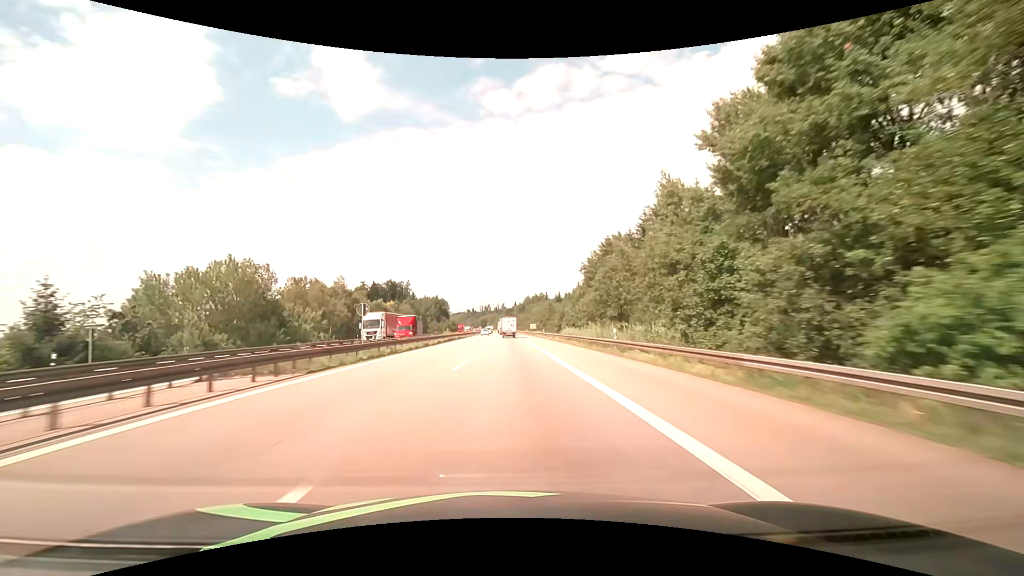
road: motorway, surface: asphalt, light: Day
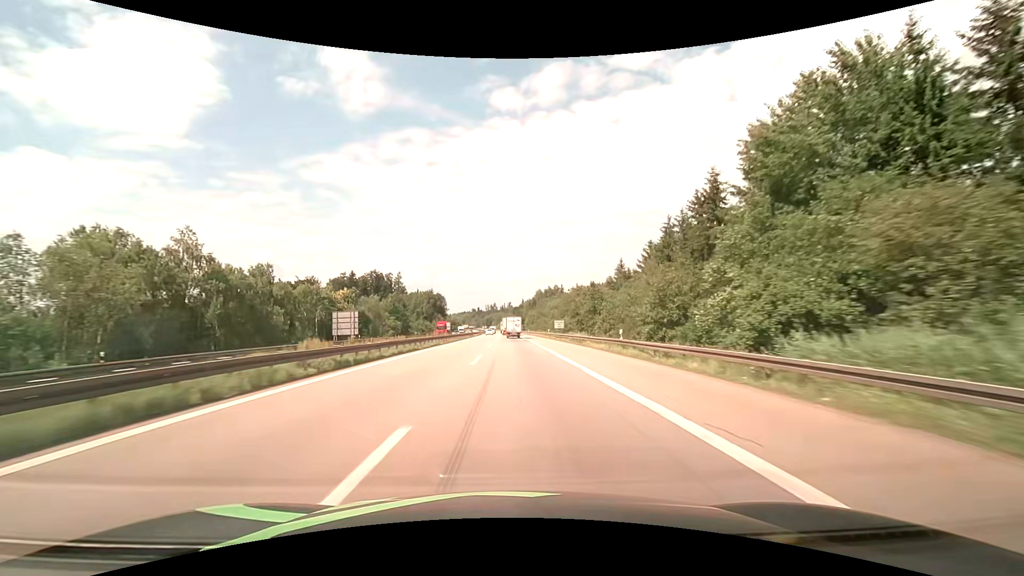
(-0.4, +51.5) m; -1°
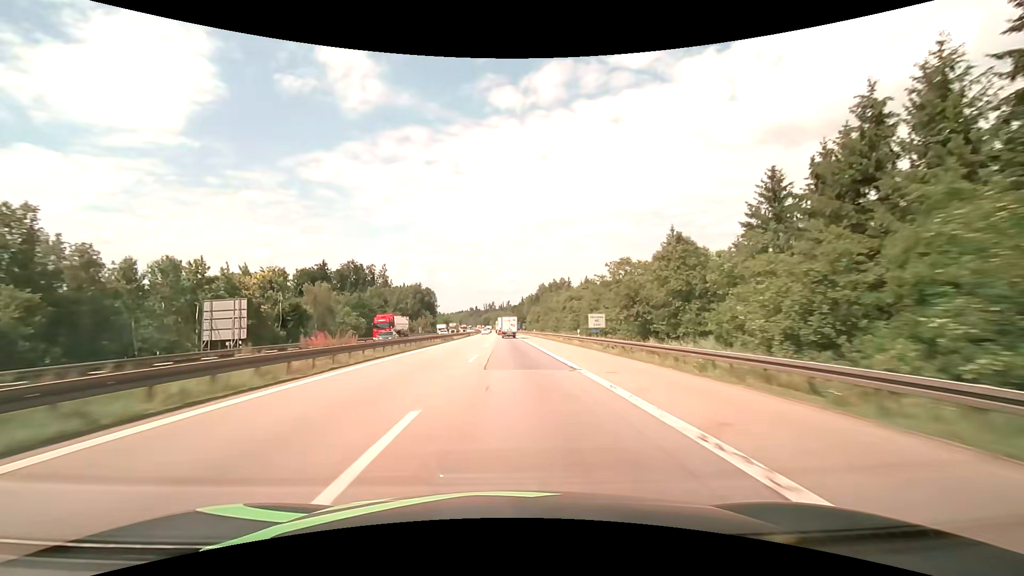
(+0.2, +34.6) m; 0°
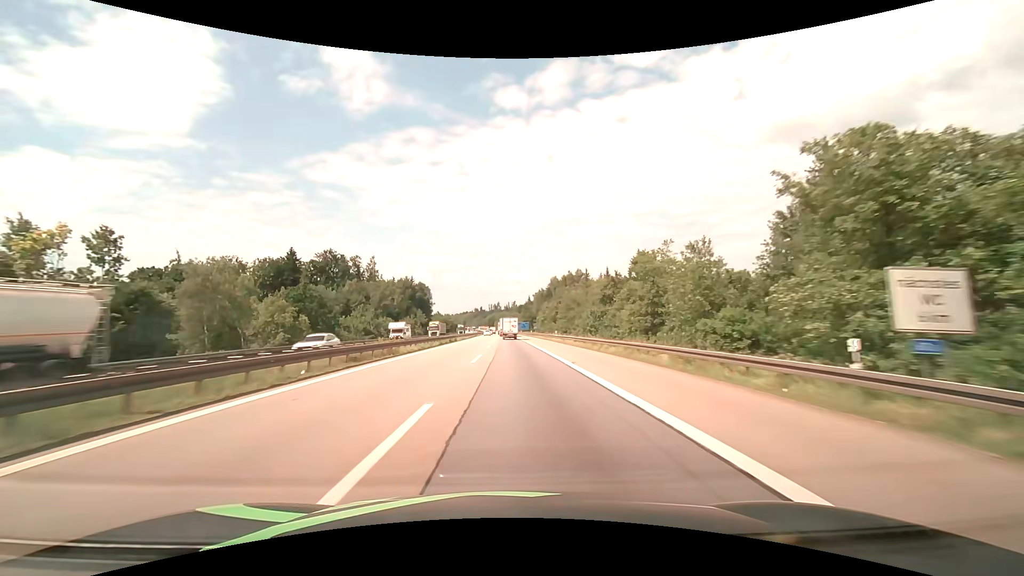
(-0.2, +34.9) m; -1°
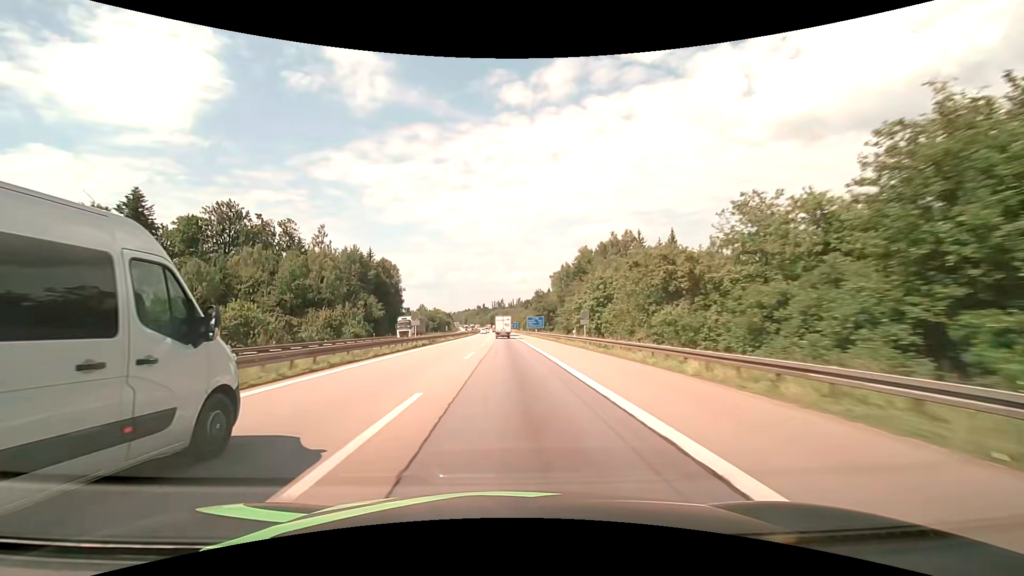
(0.0, +70.6) m; 0°
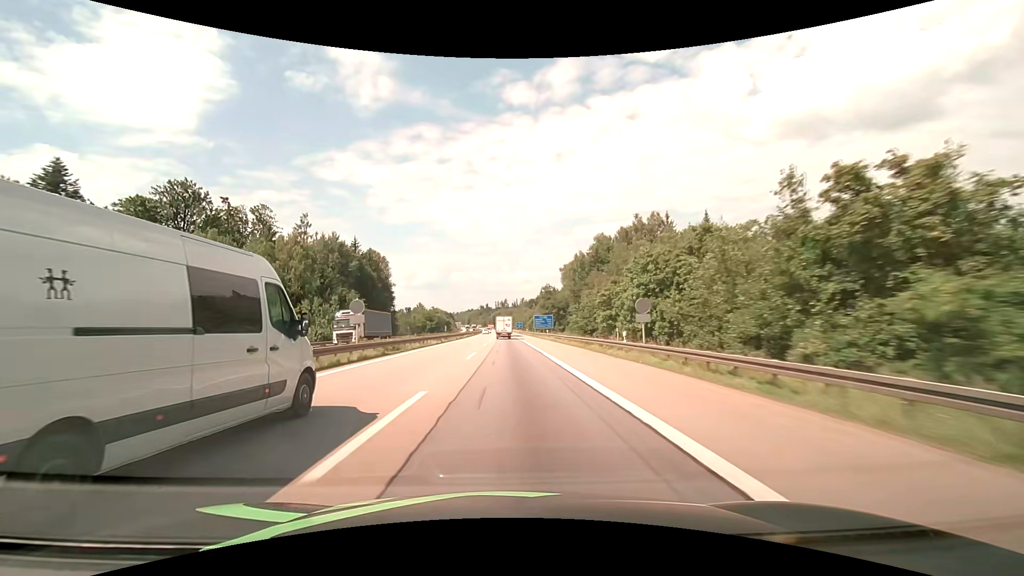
(0.0, +17.9) m; 0°
